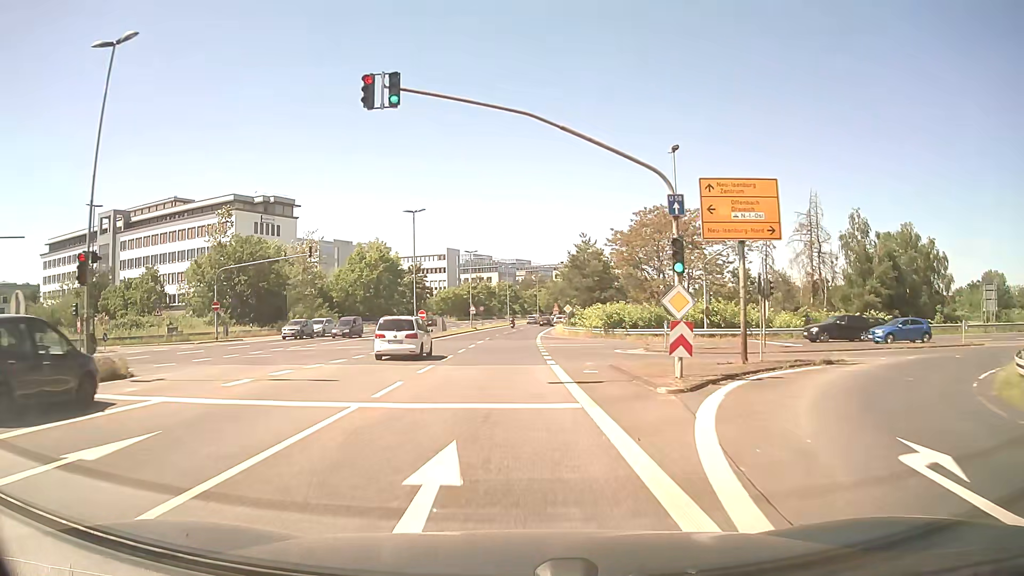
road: secondary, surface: asphalt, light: Day
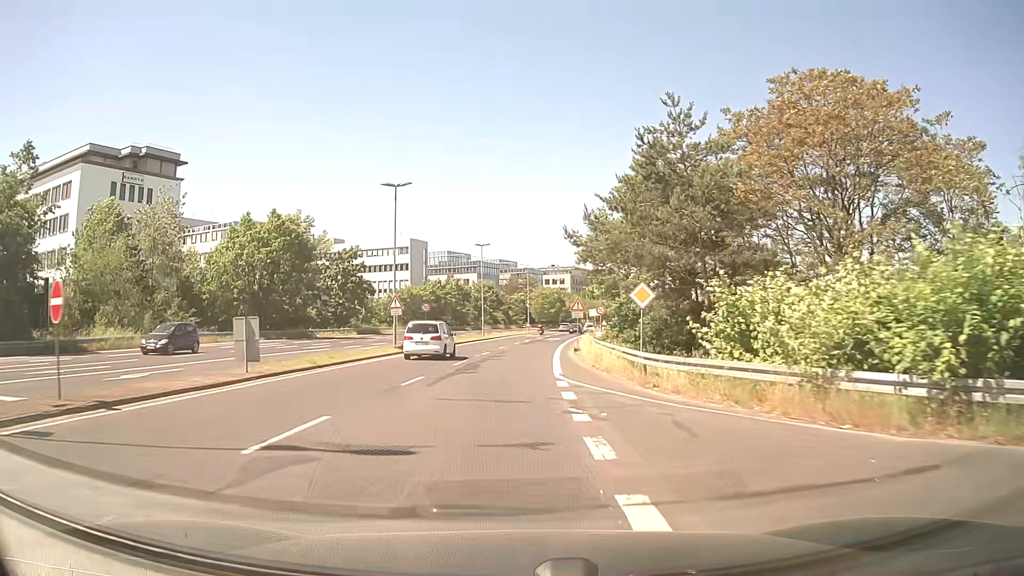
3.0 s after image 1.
(+0.4, +42.5) m; +1°
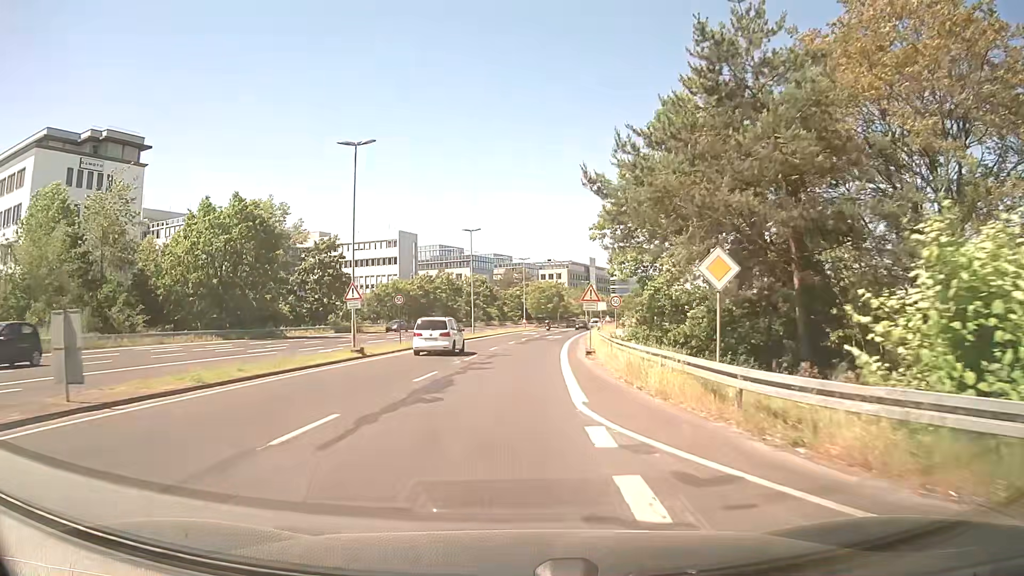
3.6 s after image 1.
(0.0, +8.4) m; 0°
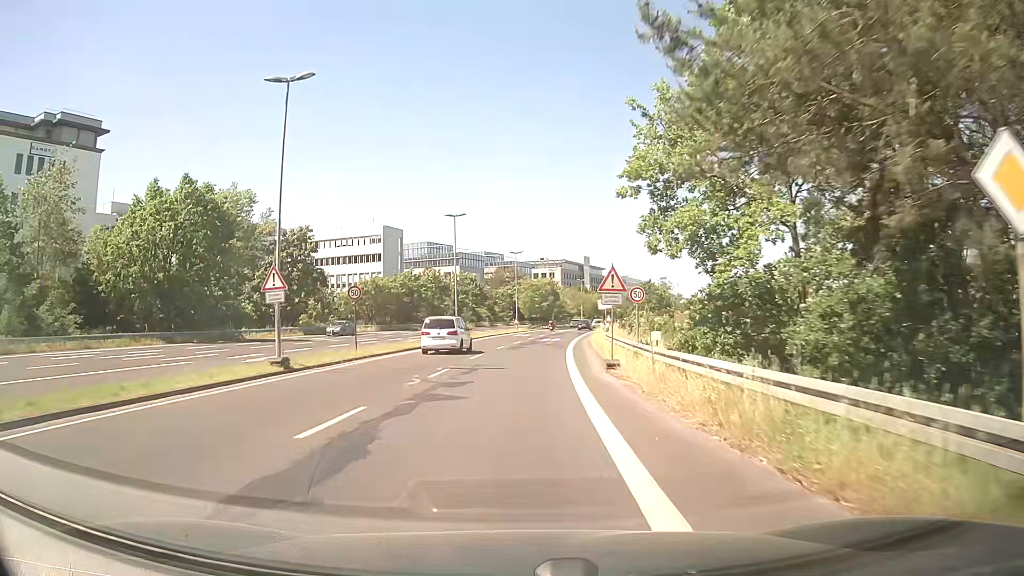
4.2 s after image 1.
(0.0, +8.4) m; 0°
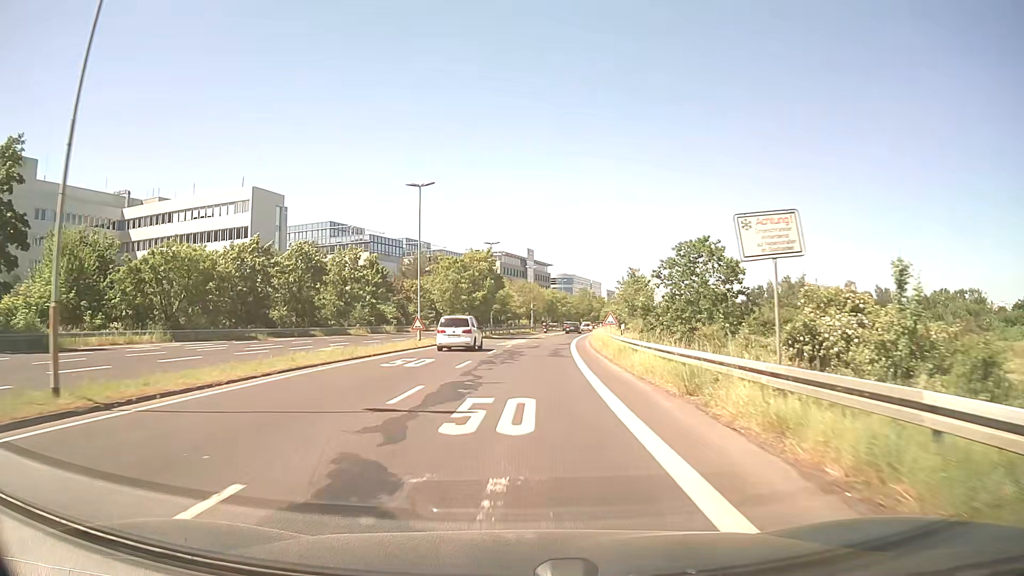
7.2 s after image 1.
(+2.1, +41.1) m; +6°
(0, +10) (0, +20) (+1, +30) (+1, +40) (+2, +50) (+3, +60) (+4, +70) (+6, +80) (+7, +90) (+9, +99) m
